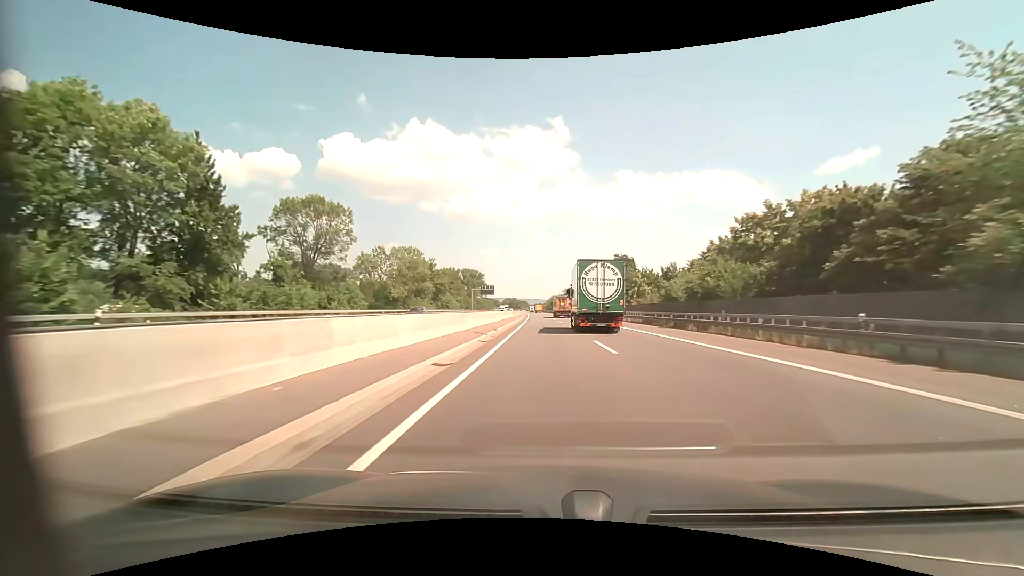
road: motorway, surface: asphalt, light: Day
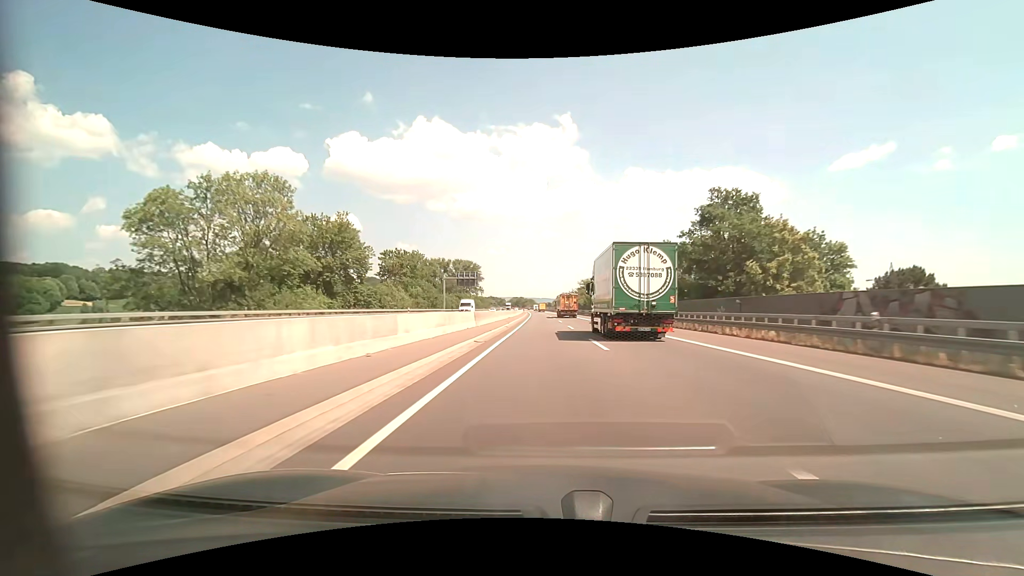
(-0.1, +53.2) m; -1°
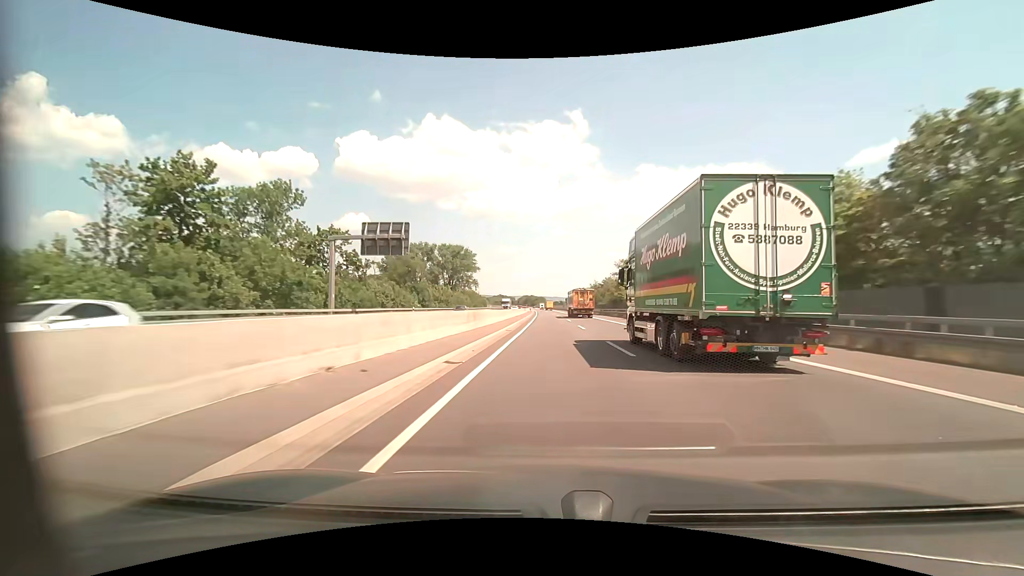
(-0.6, +56.7) m; -1°
(0, +10) (0, +20) (0, +30) (0, +40) (0, +50) (0, +60) (0, +70) (0, +80) (0, +90) (0, +100) m
